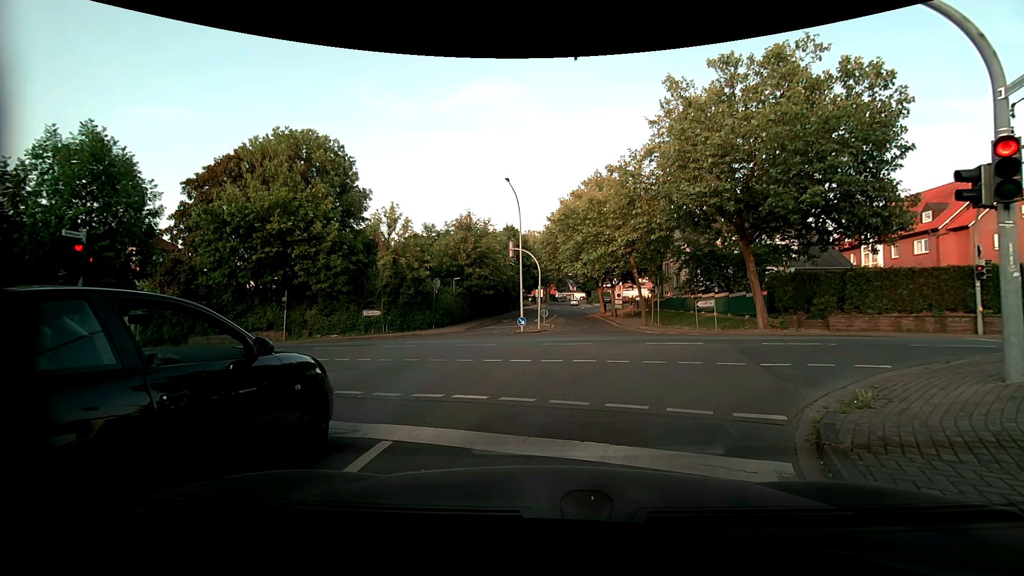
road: residential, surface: asphalt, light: Day
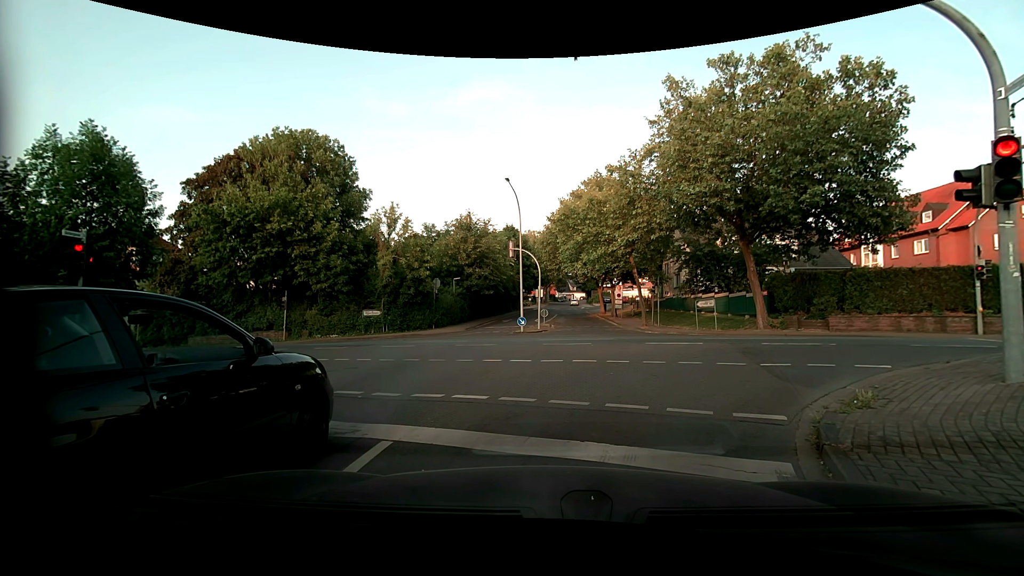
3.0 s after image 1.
(0.0, 0.0) m; 0°
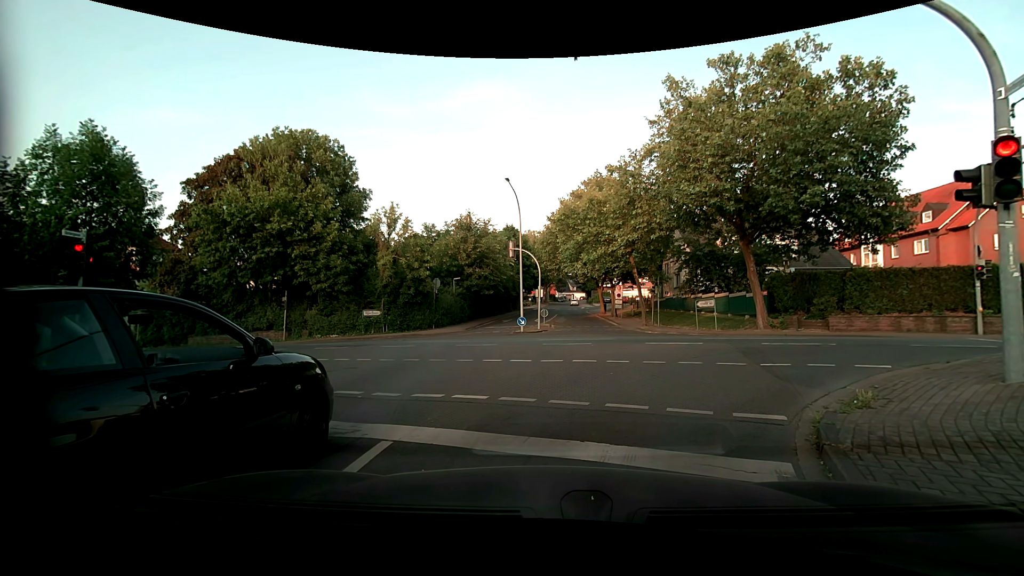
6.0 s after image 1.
(0.0, 0.0) m; 0°
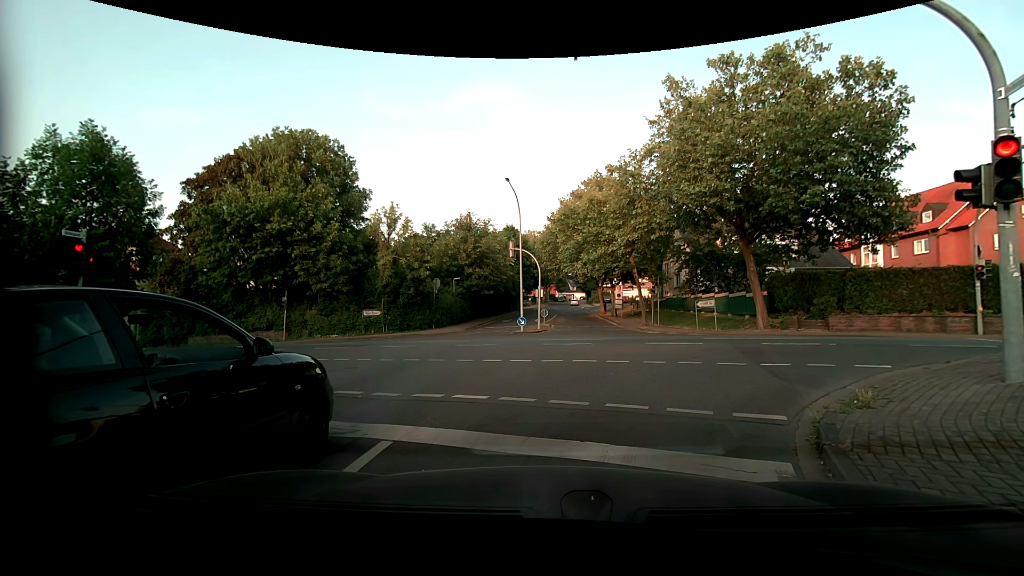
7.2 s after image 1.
(0.0, 0.0) m; 0°
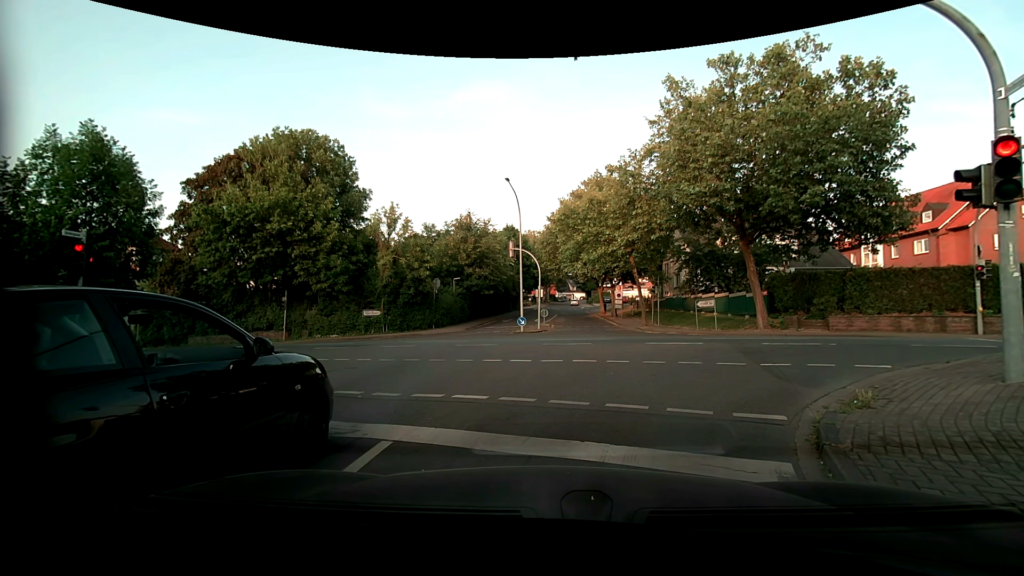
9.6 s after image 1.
(0.0, 0.0) m; 0°
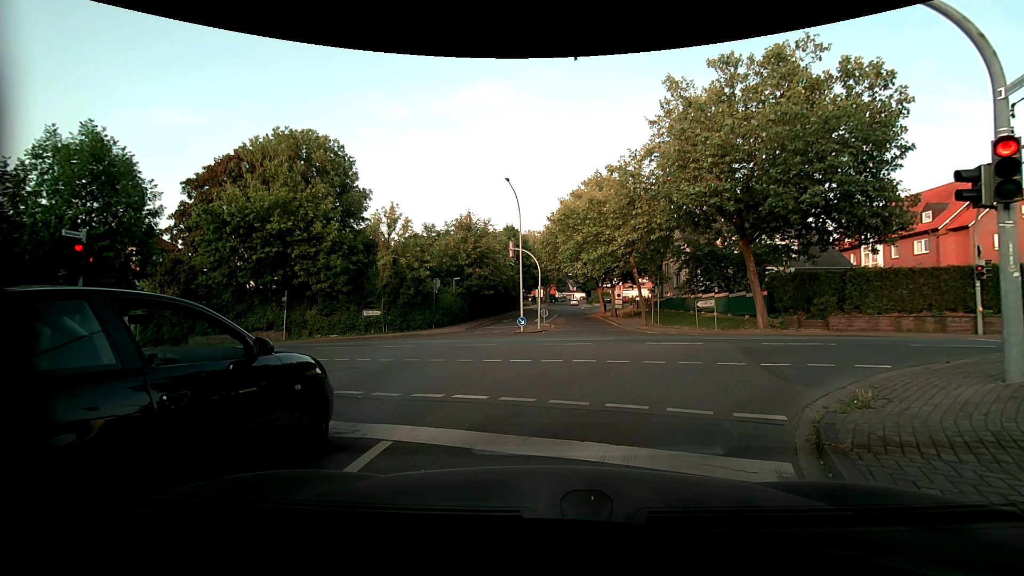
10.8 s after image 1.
(0.0, 0.0) m; 0°
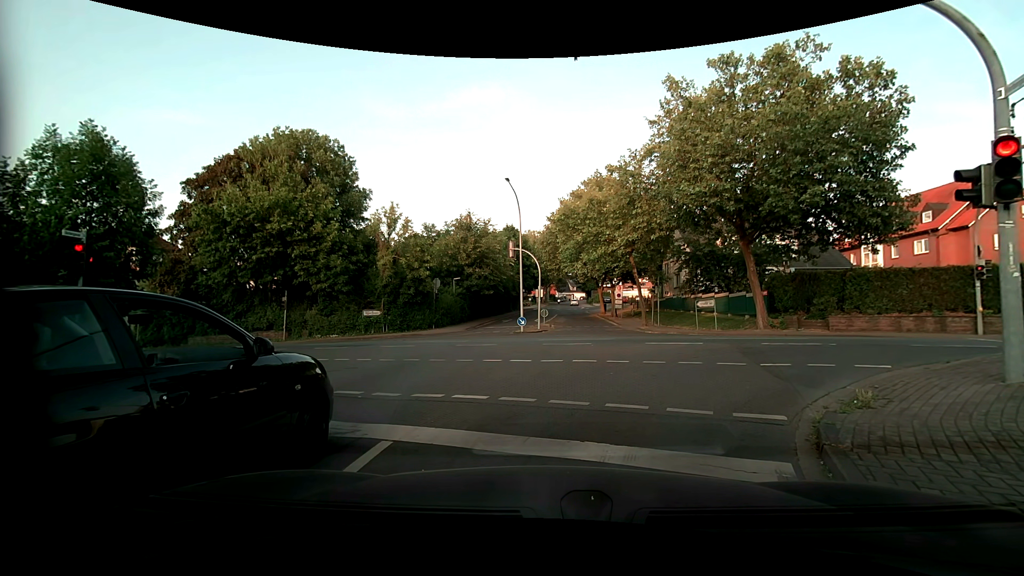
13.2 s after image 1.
(0.0, 0.0) m; 0°
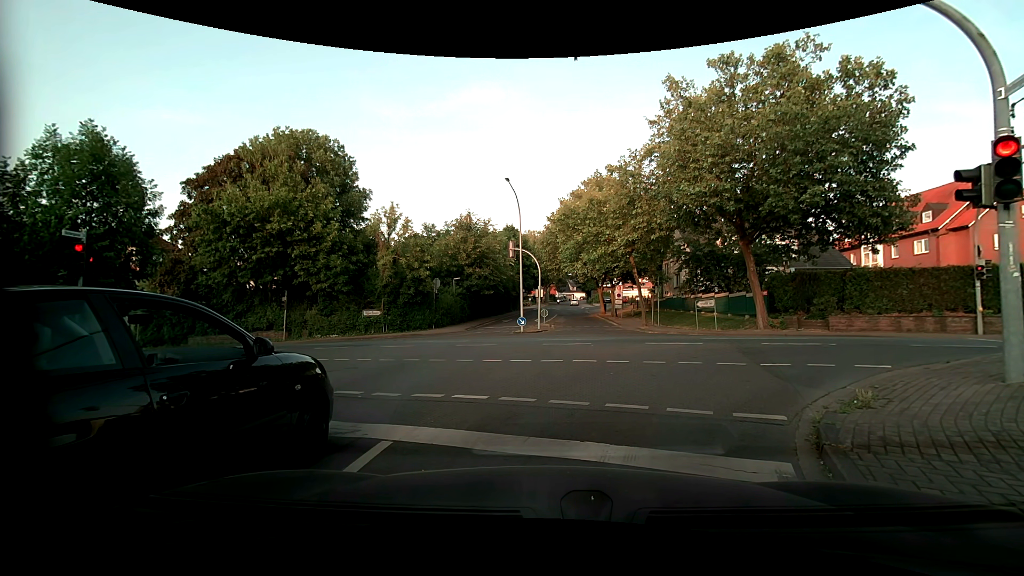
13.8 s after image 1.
(0.0, 0.0) m; 0°
